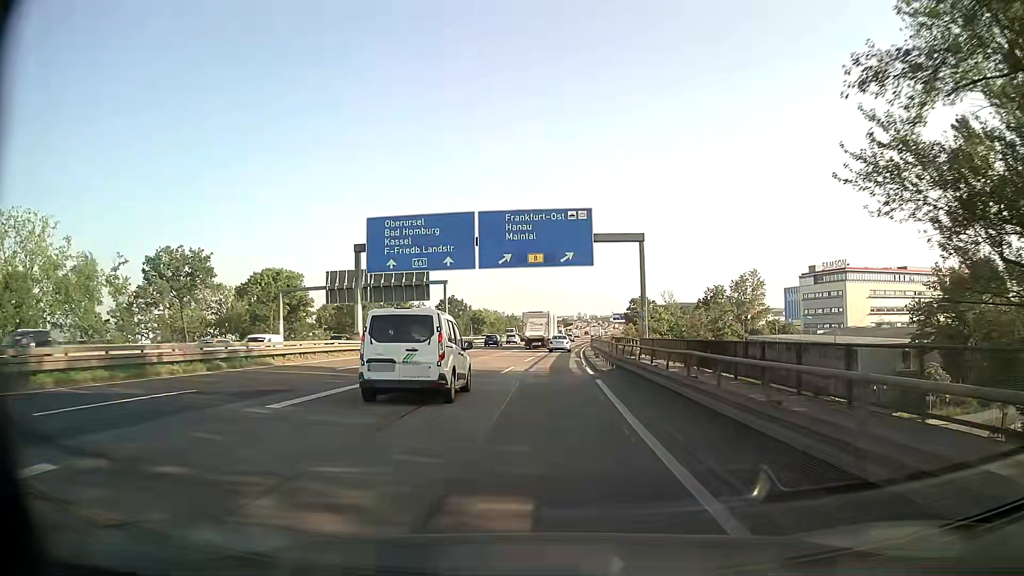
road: motorway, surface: asphalt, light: Day
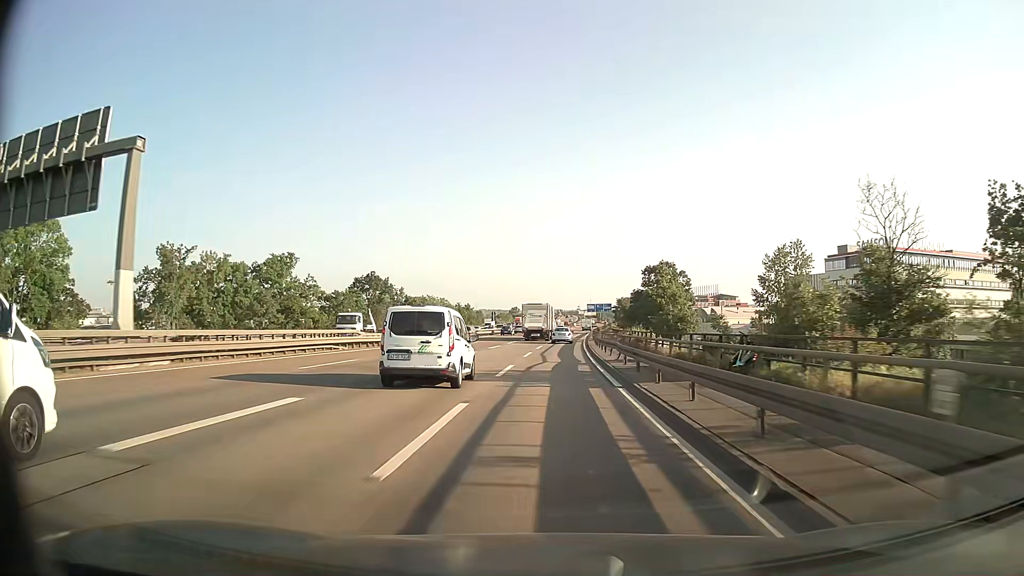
(+1.6, +55.1) m; +3°
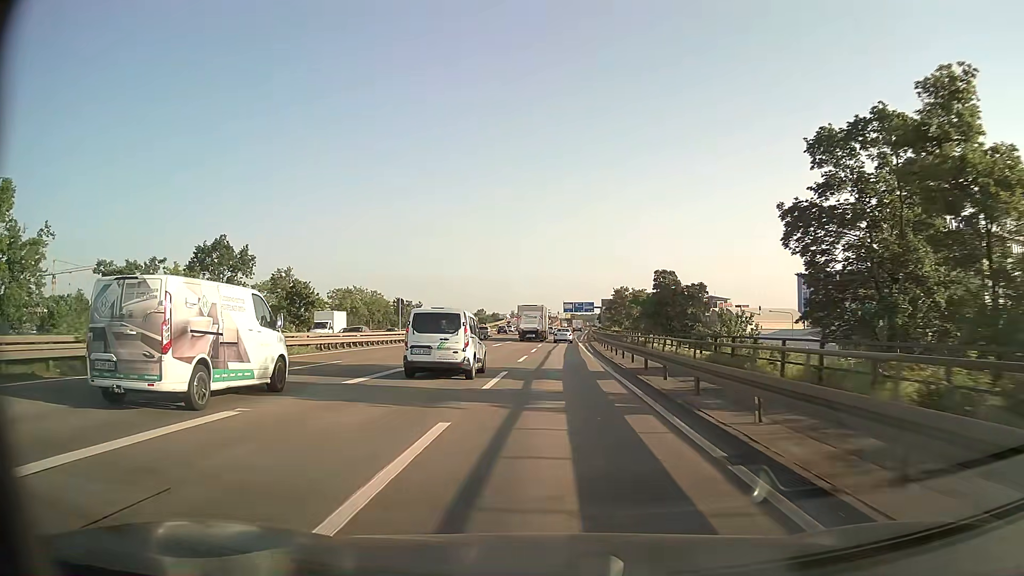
(+1.4, +55.1) m; +3°
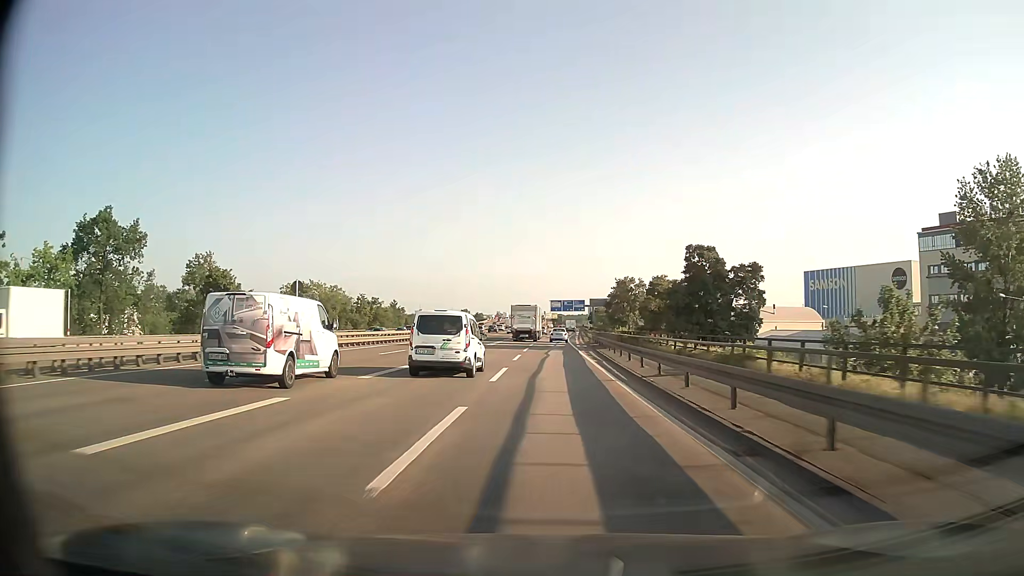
(+0.2, +22.4) m; +1°
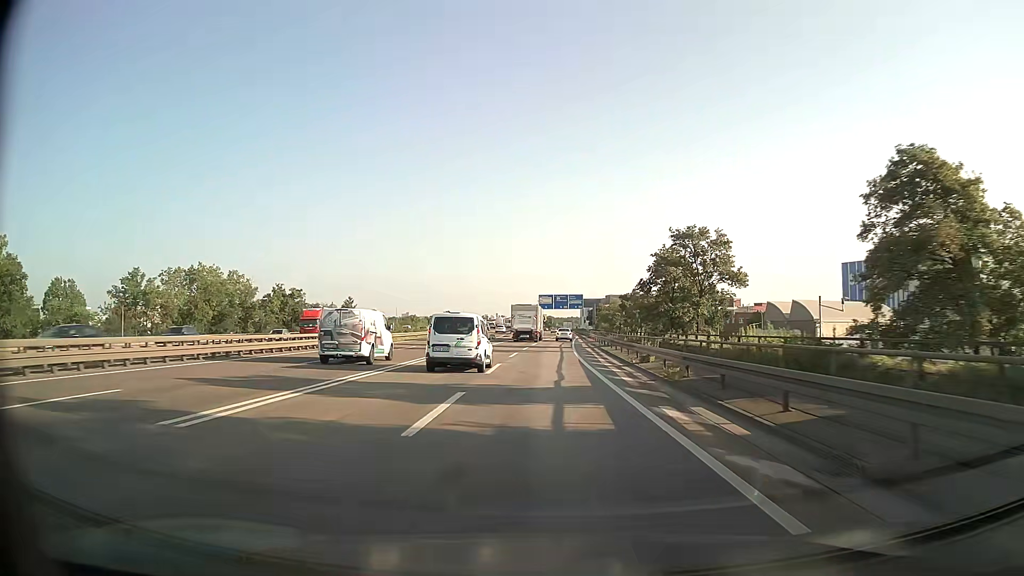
(+0.3, +45.2) m; +1°
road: motorway_link
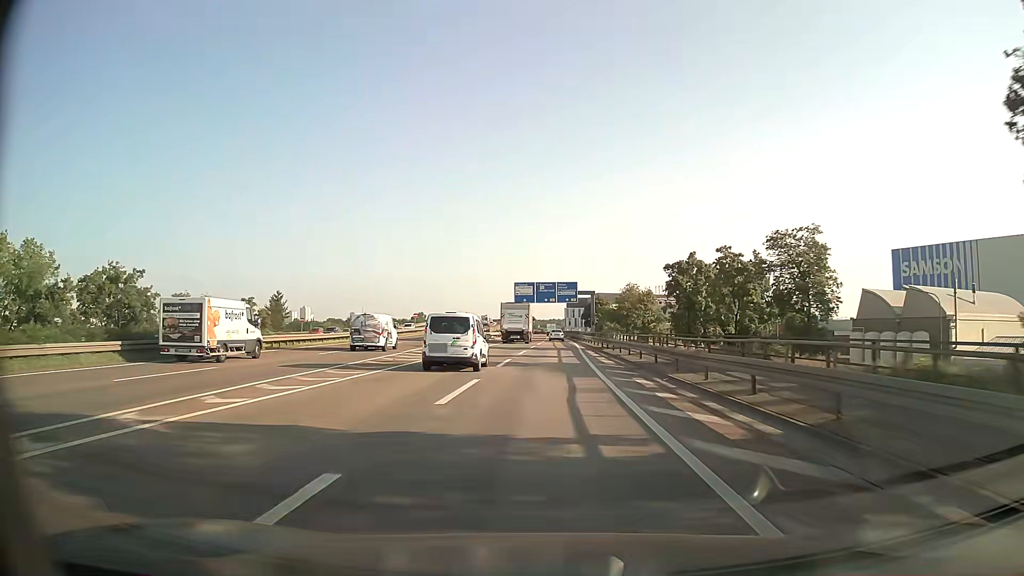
(+0.4, +45.5) m; +1°
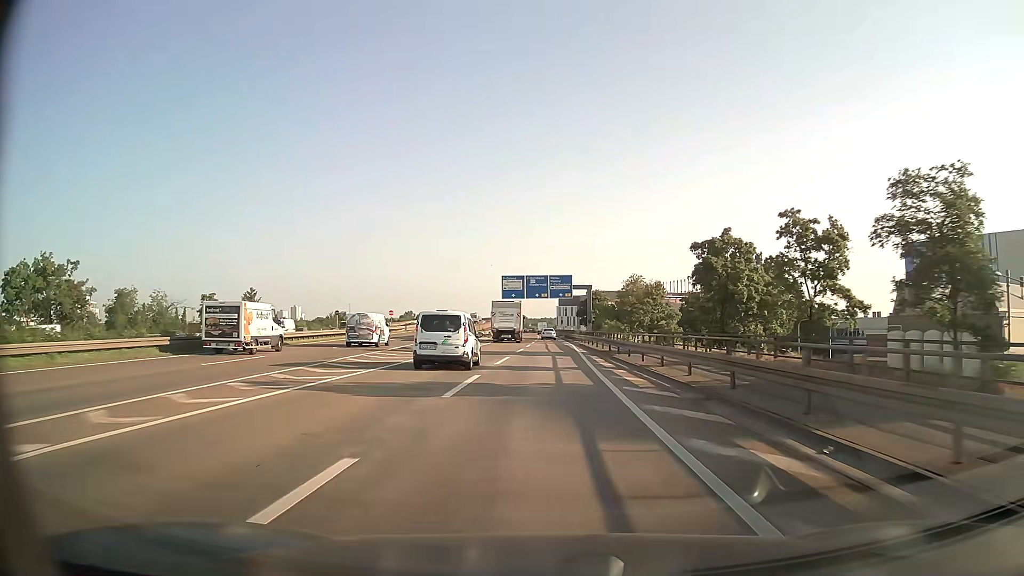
(+0.1, +11.3) m; +1°
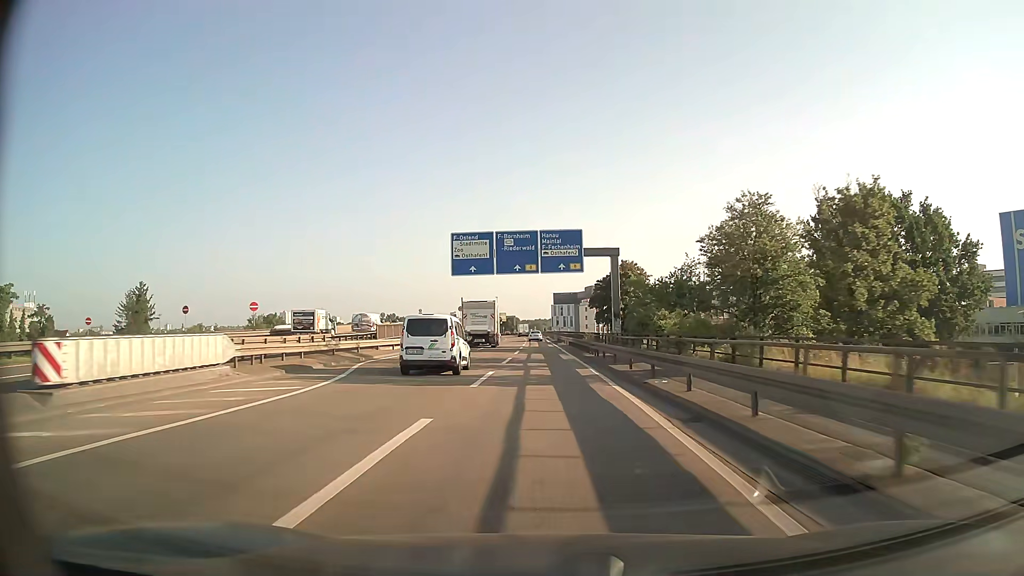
(+0.5, +44.6) m; +1°
(0, +10) (0, +20) (0, +30) (0, +40) (-1, +50) (-1, +60) (-1, +70) (-1, +80) (-1, +90) (-2, +100) m
